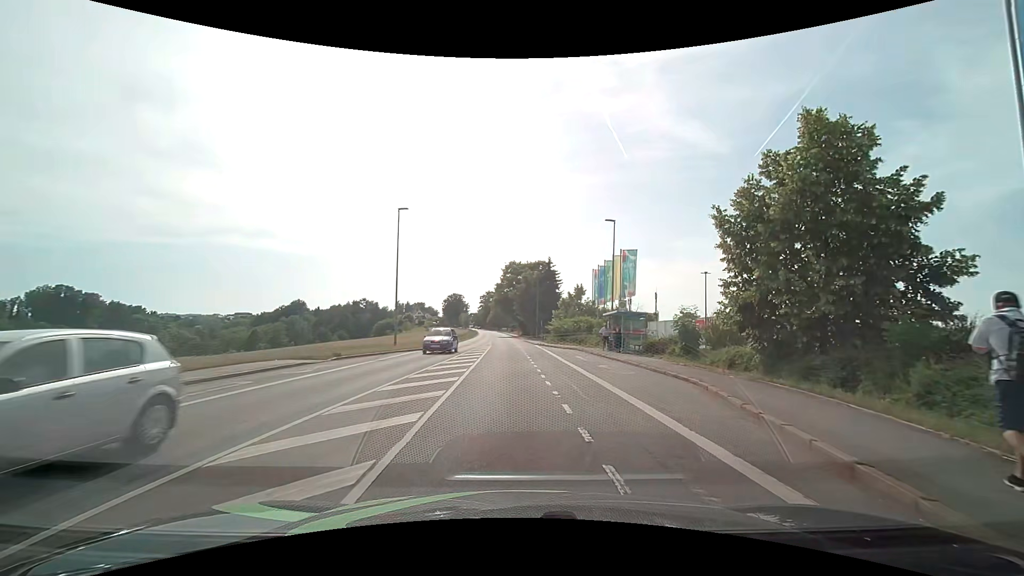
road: tertiary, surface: asphalt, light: Day
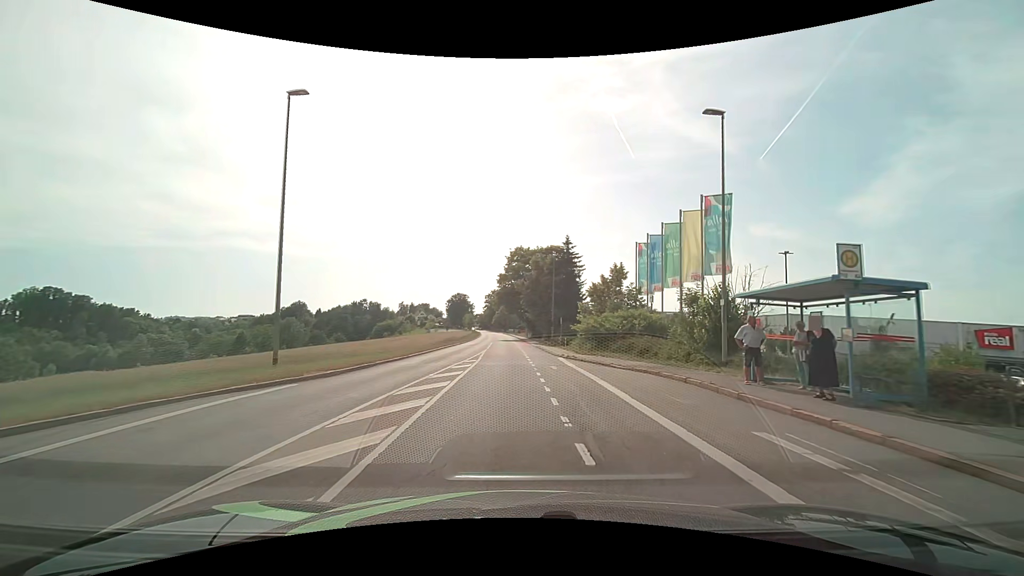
(-0.1, +19.3) m; -1°
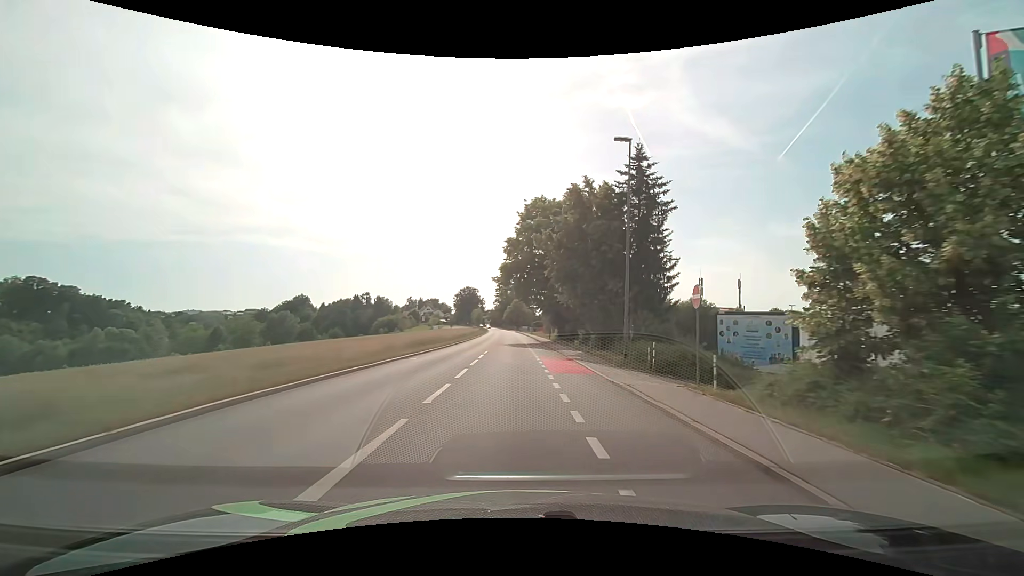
(-0.3, +30.2) m; -1°
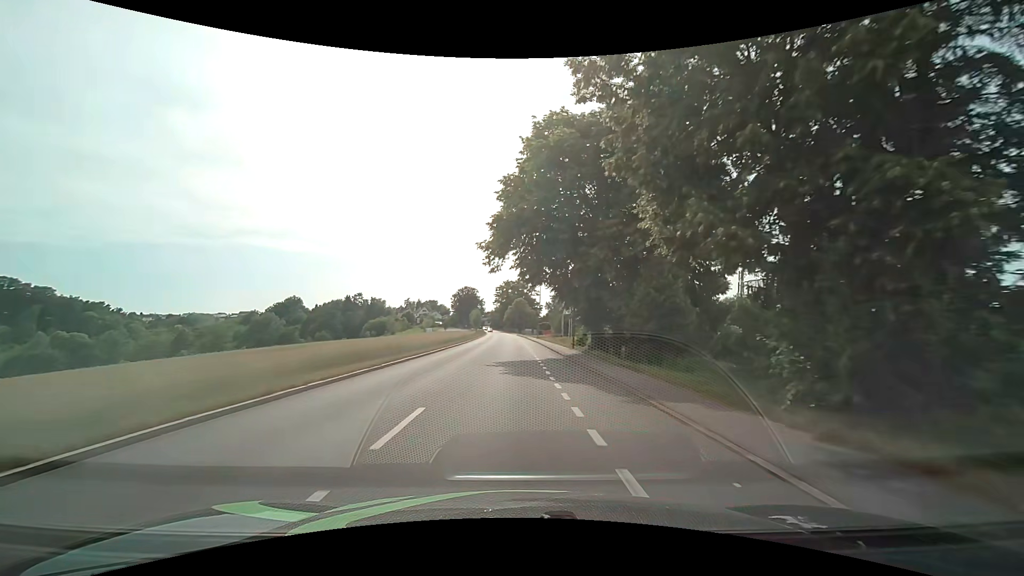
(-0.1, +21.5) m; -1°
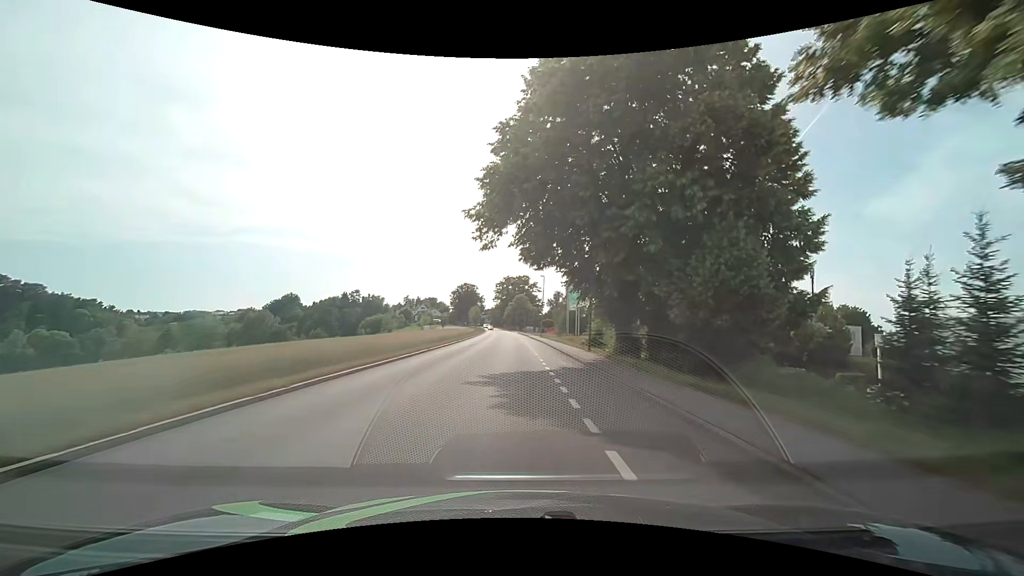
(0.0, +7.5) m; 0°
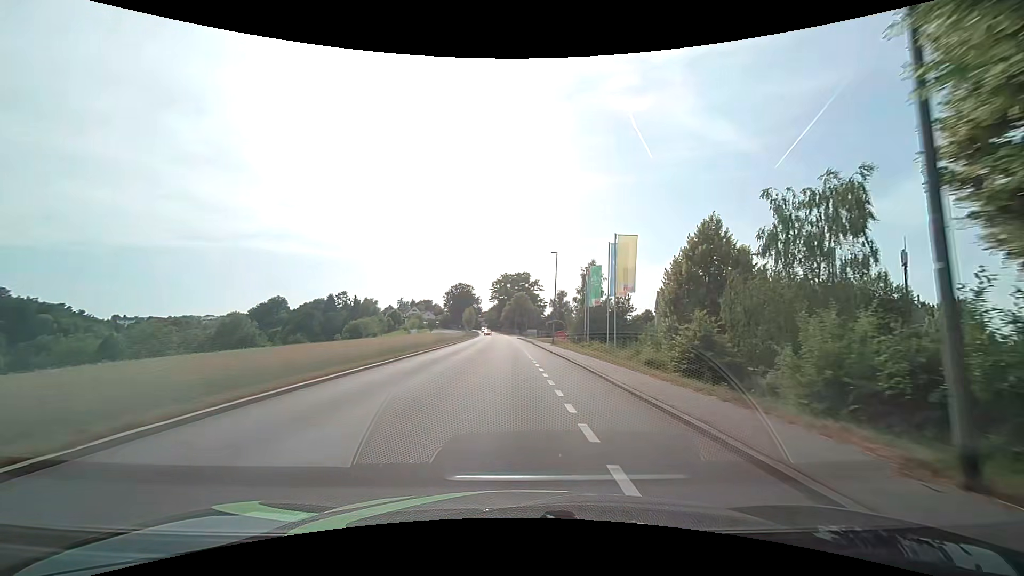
(0.0, +22.7) m; 0°
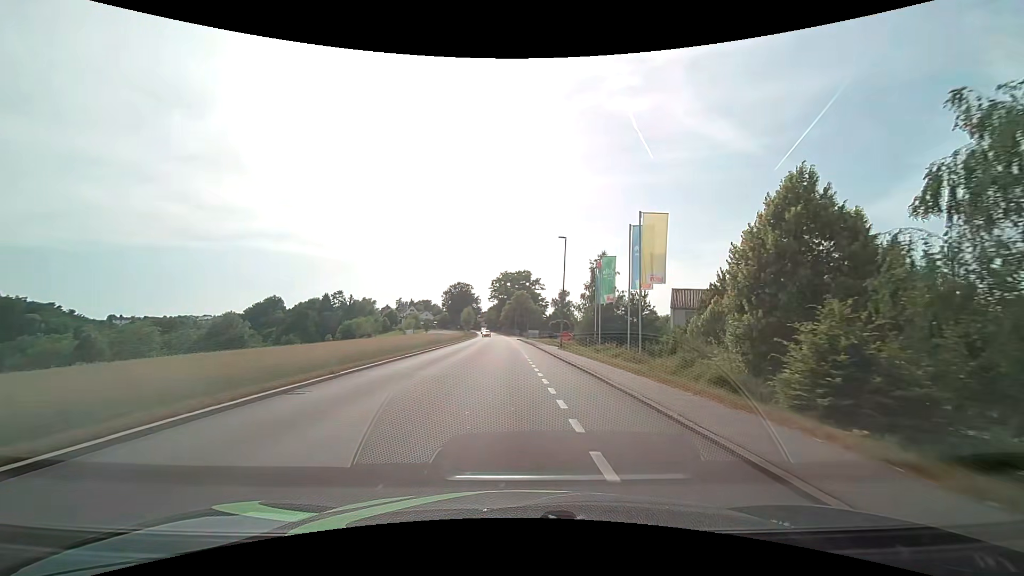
(0.0, +7.5) m; -1°
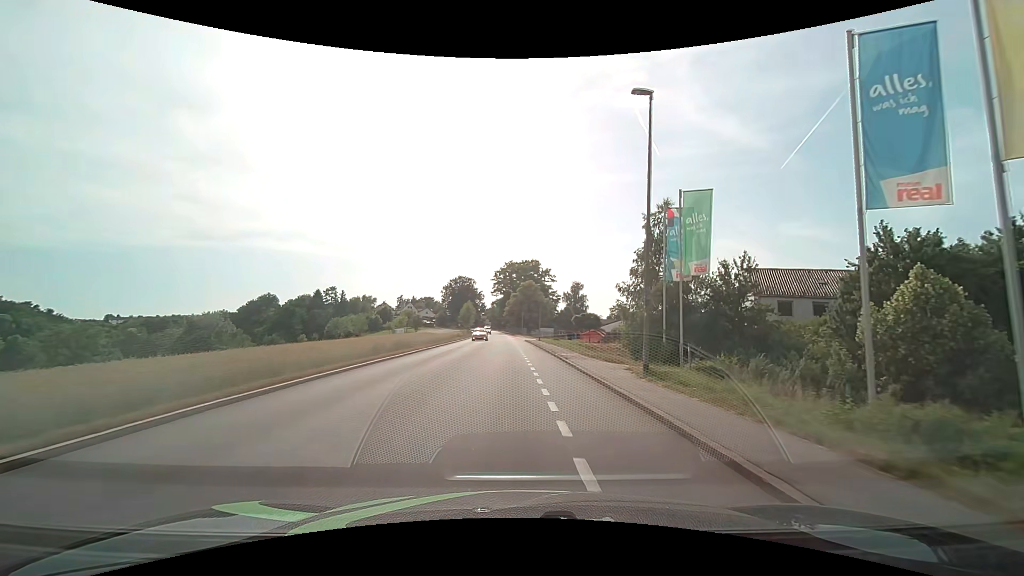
(+0.1, +22.3) m; 0°
